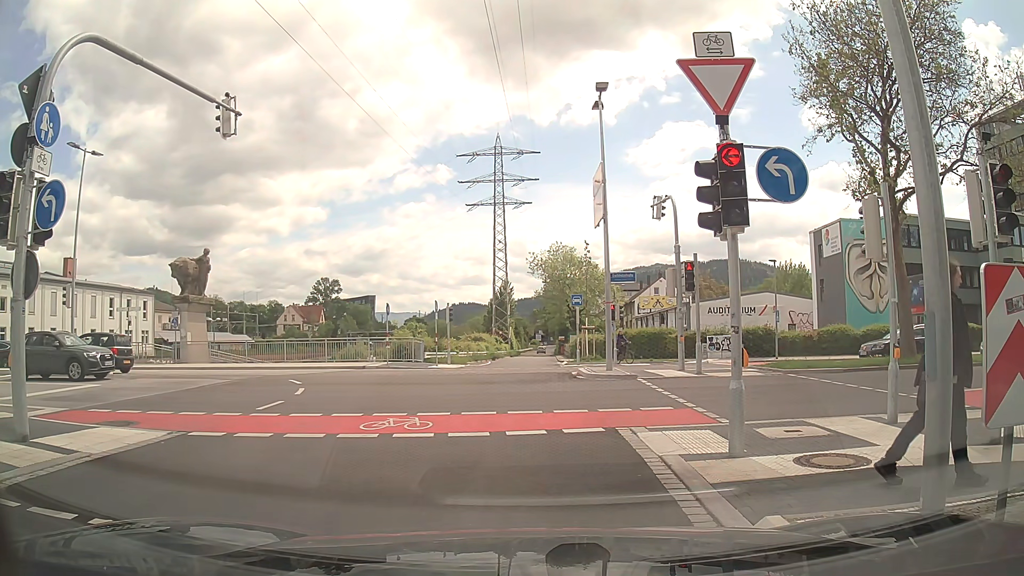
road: trunk_link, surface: asphalt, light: Day
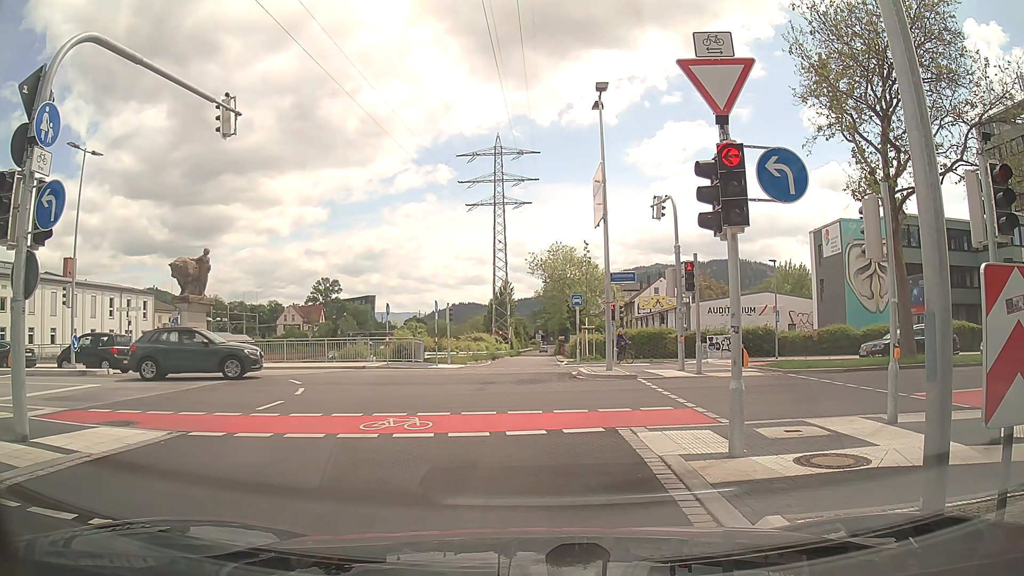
(0.0, 0.0) m; 0°
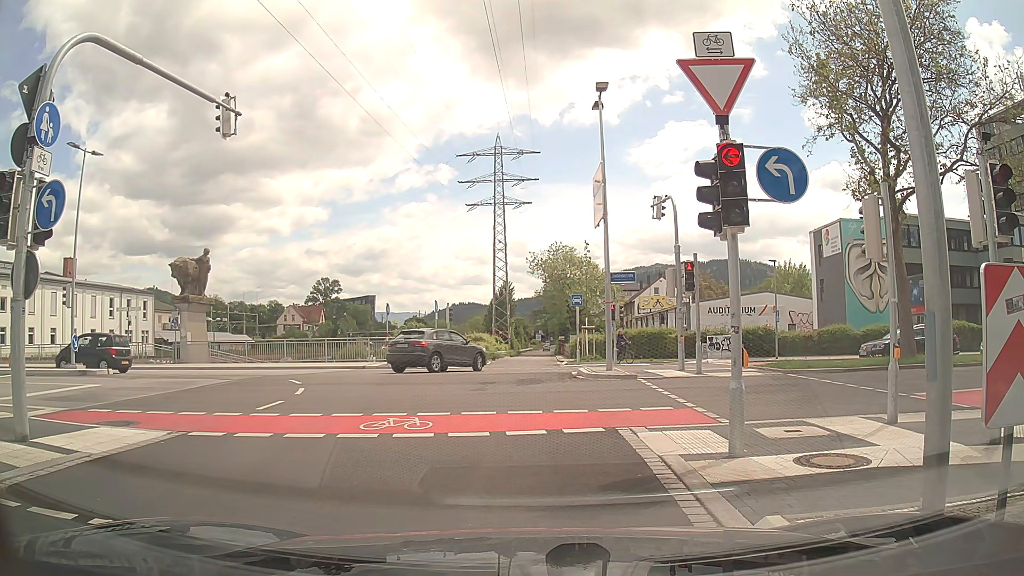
(0.0, 0.0) m; 0°
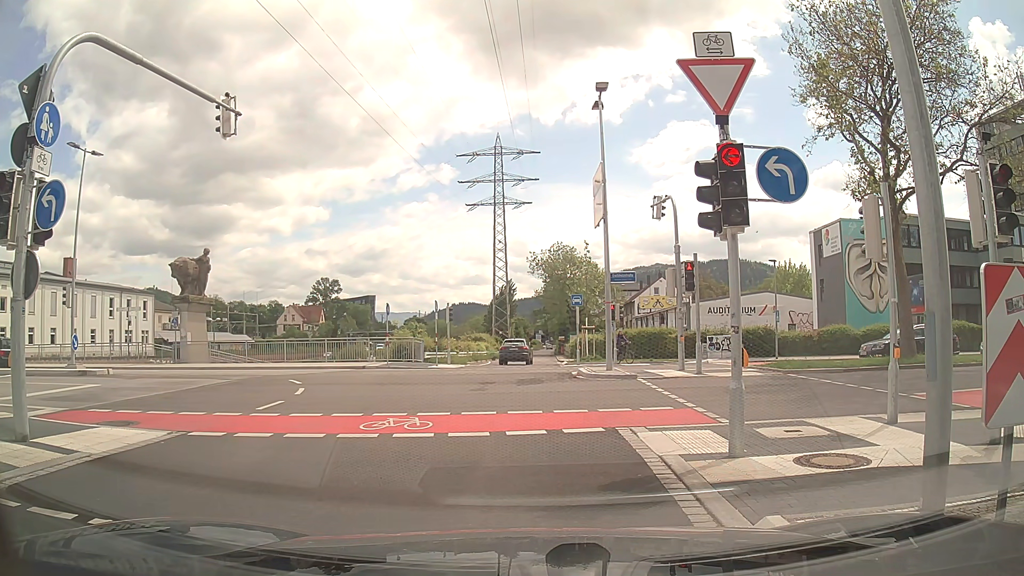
(0.0, 0.0) m; 0°
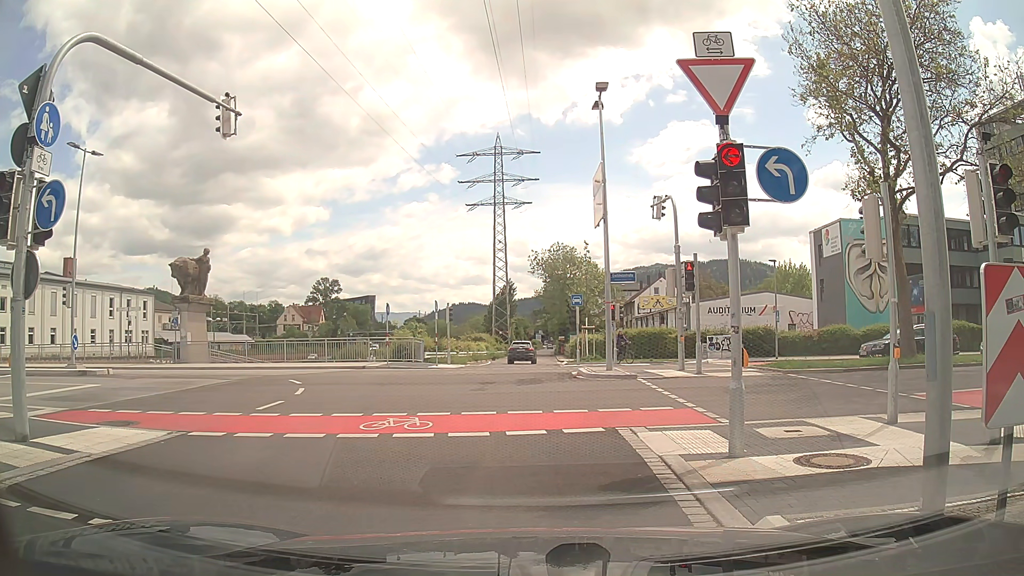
(0.0, 0.0) m; 0°
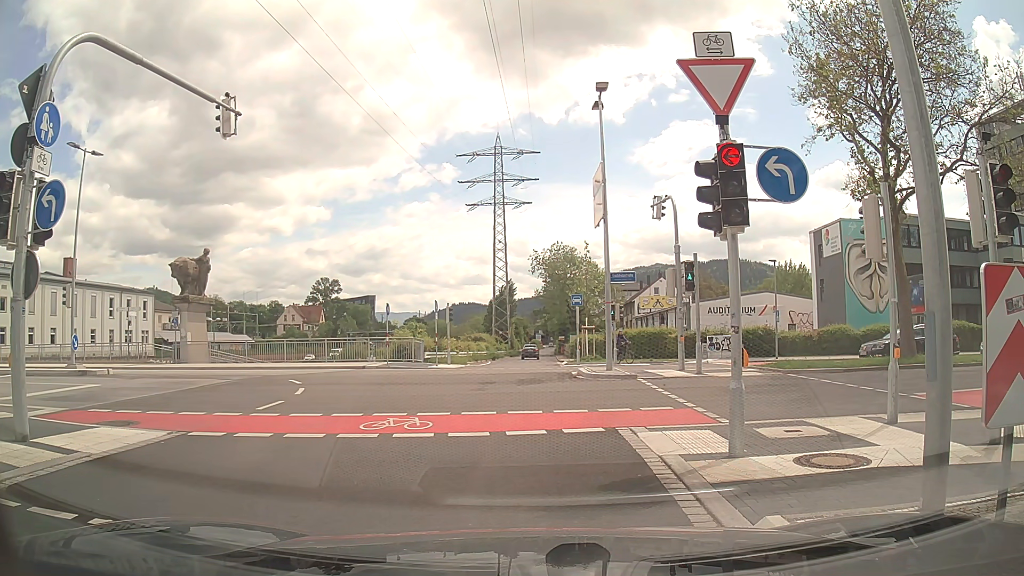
(0.0, 0.0) m; 0°
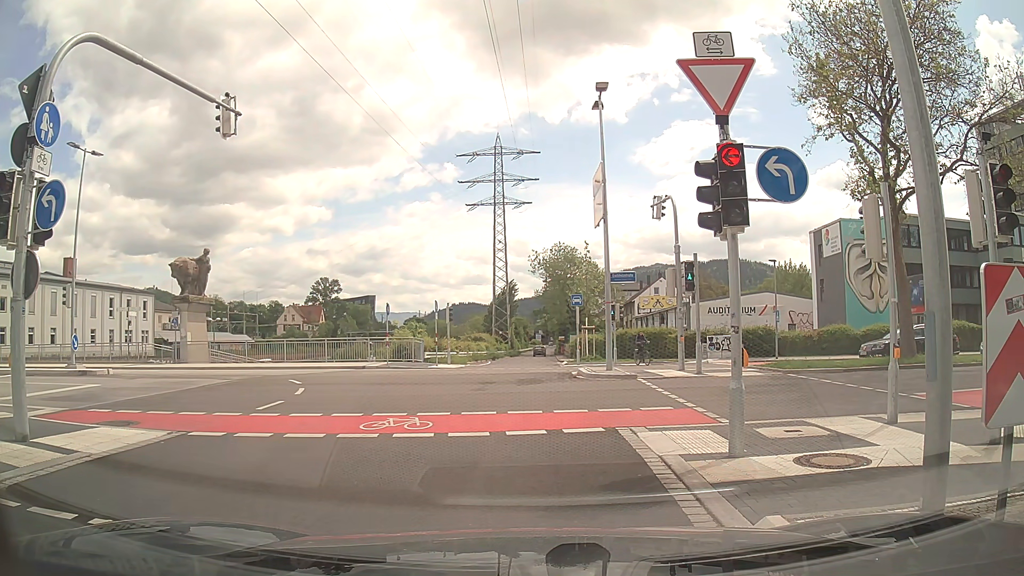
(0.0, 0.0) m; 0°
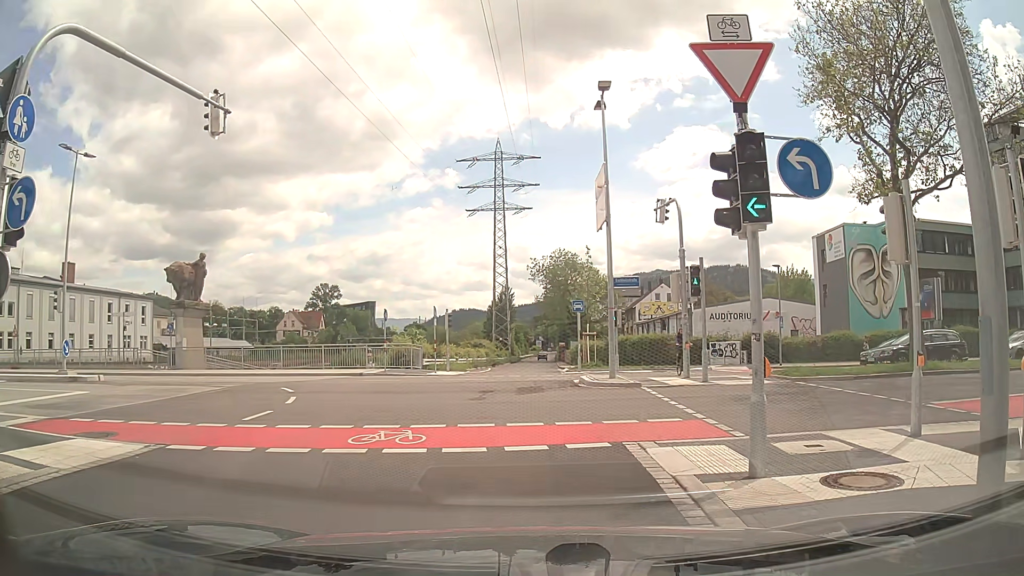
(0.0, +0.7) m; +2°
